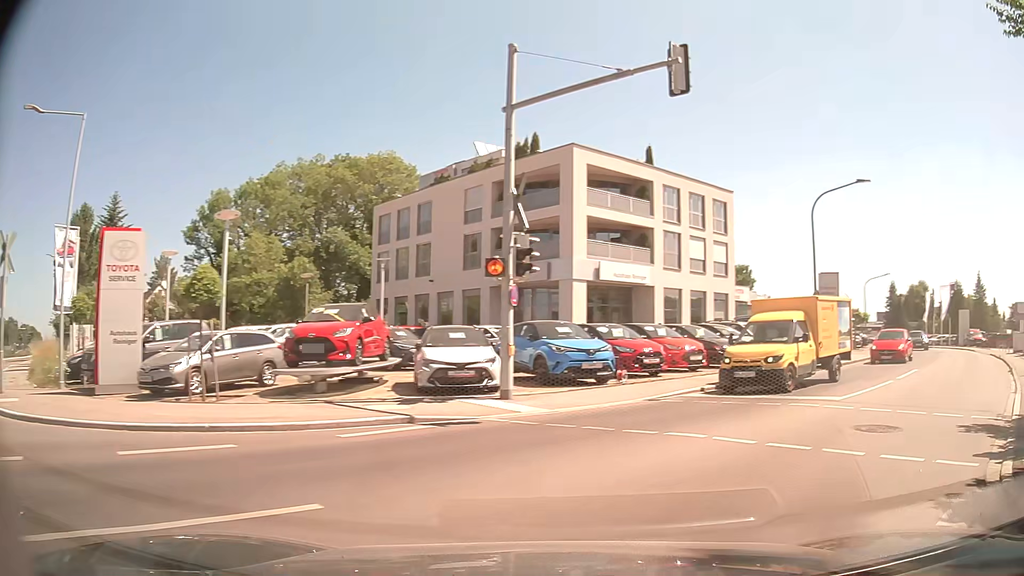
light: Day
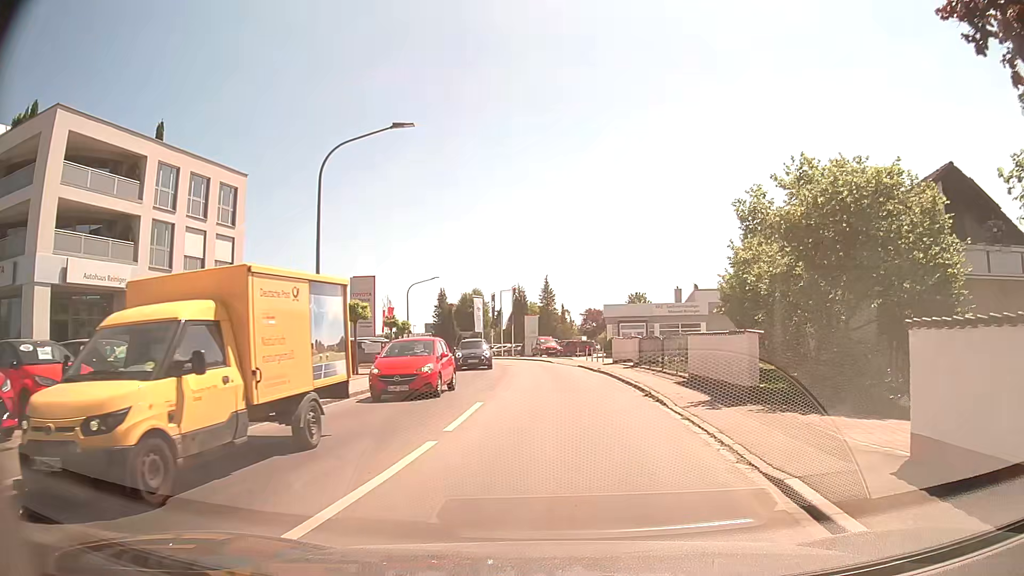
(+3.9, +9.0) m; +39°
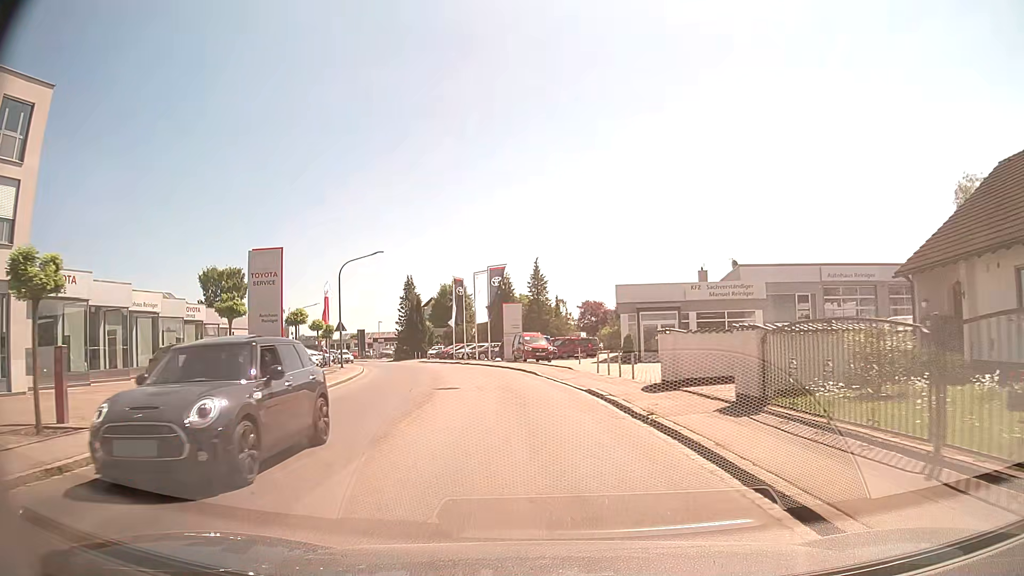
(+0.6, +18.8) m; +1°
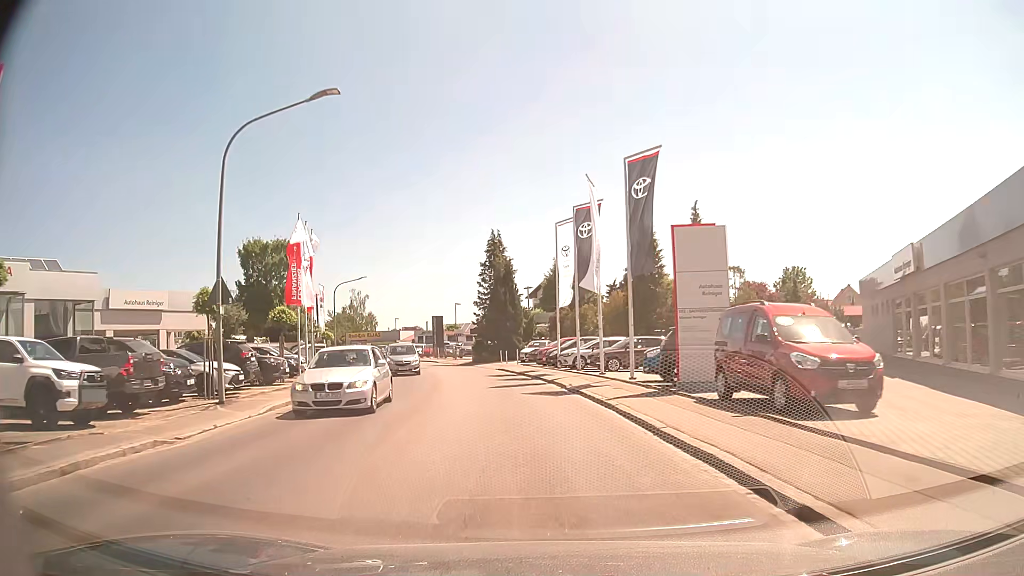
(-2.9, +30.3) m; -11°
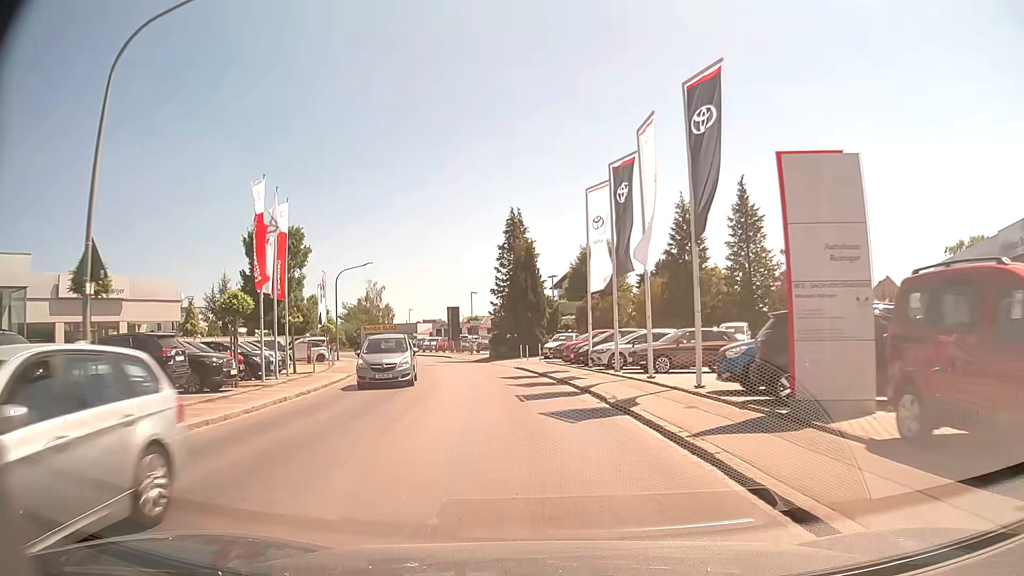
(-0.1, +6.4) m; -2°
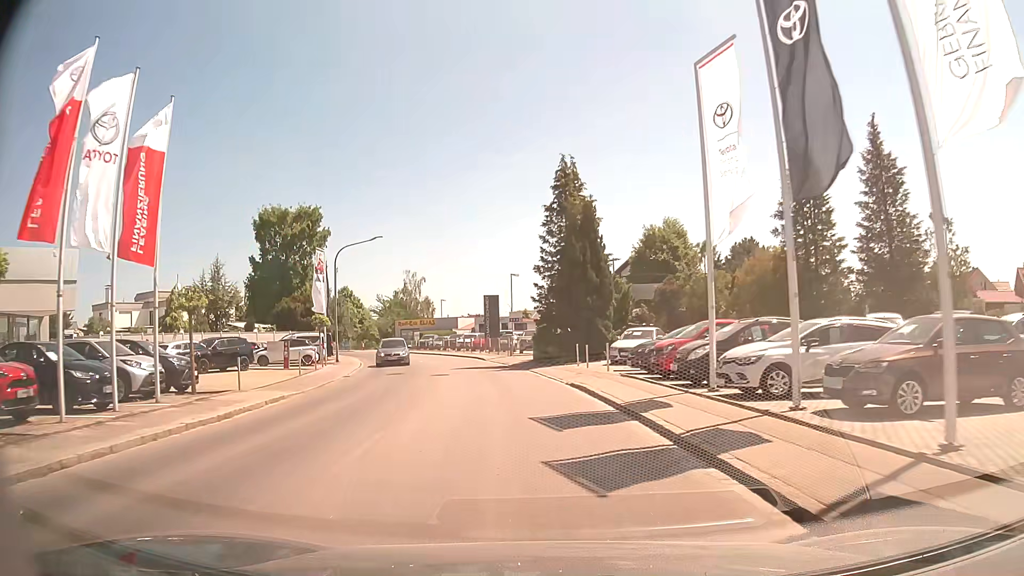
(-0.4, +13.0) m; -4°
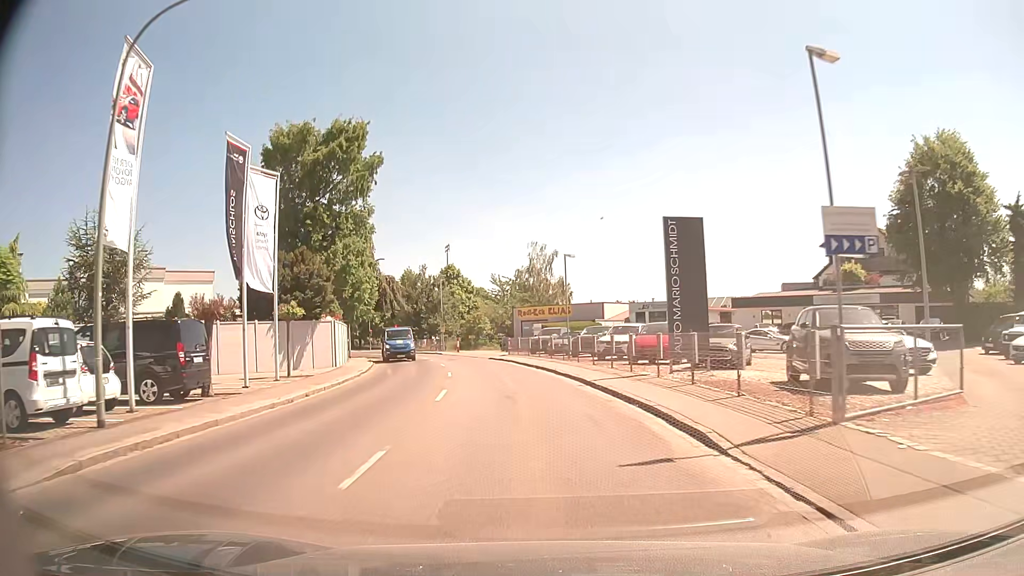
(-3.5, +33.4) m; -12°
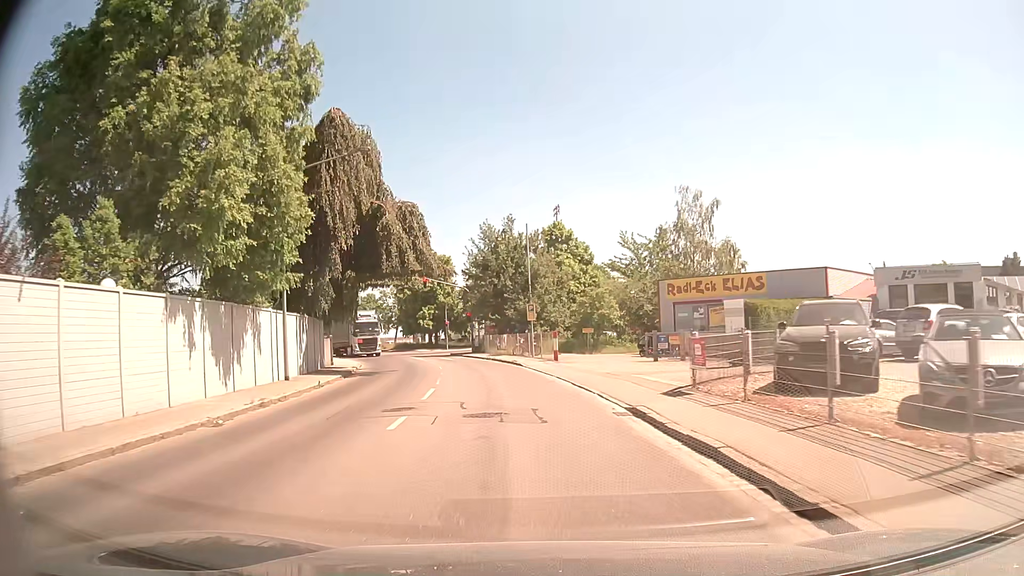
(-3.0, +32.0) m; -11°
